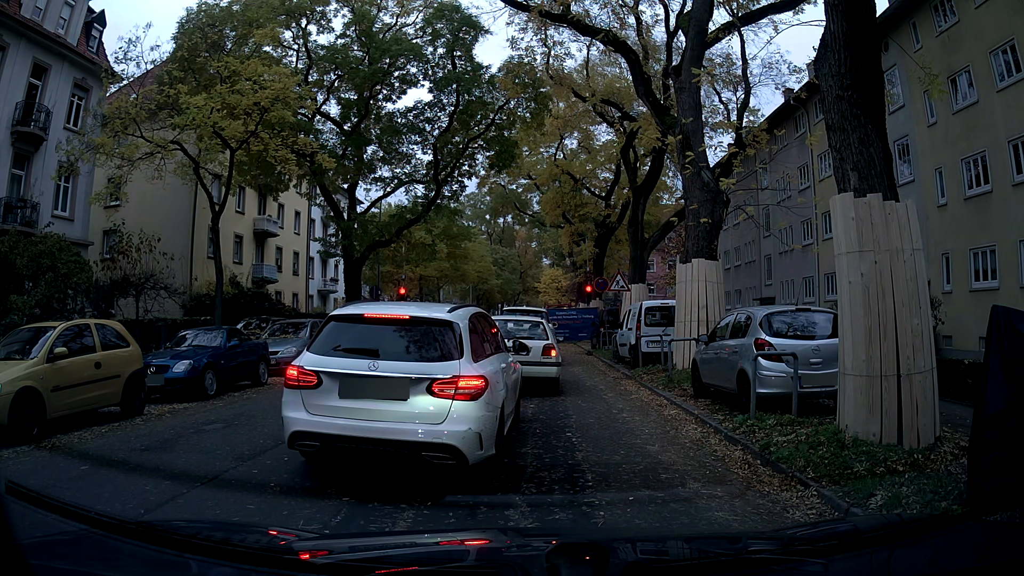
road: tertiary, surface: asphalt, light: Day
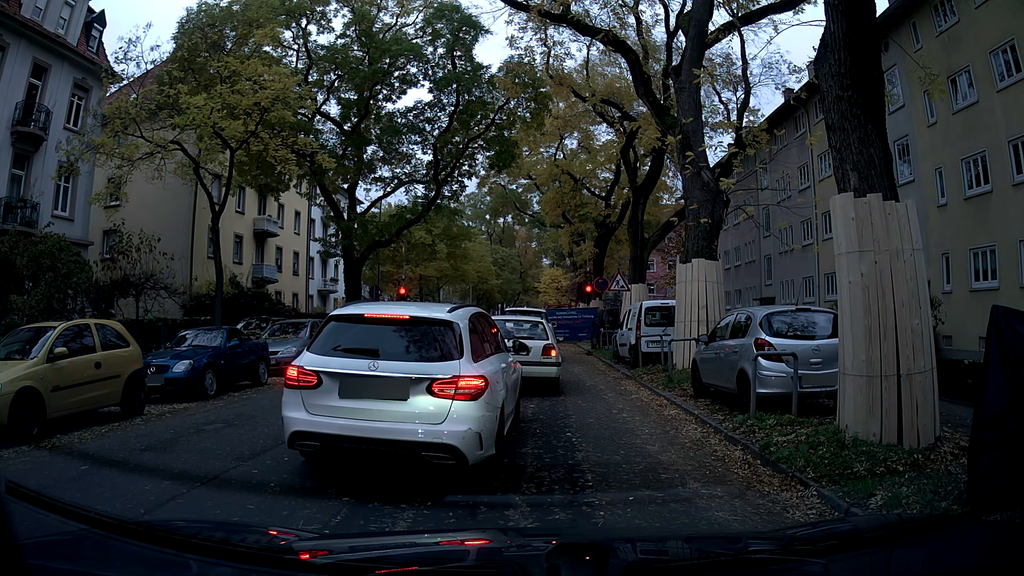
(0.0, 0.0) m; 0°
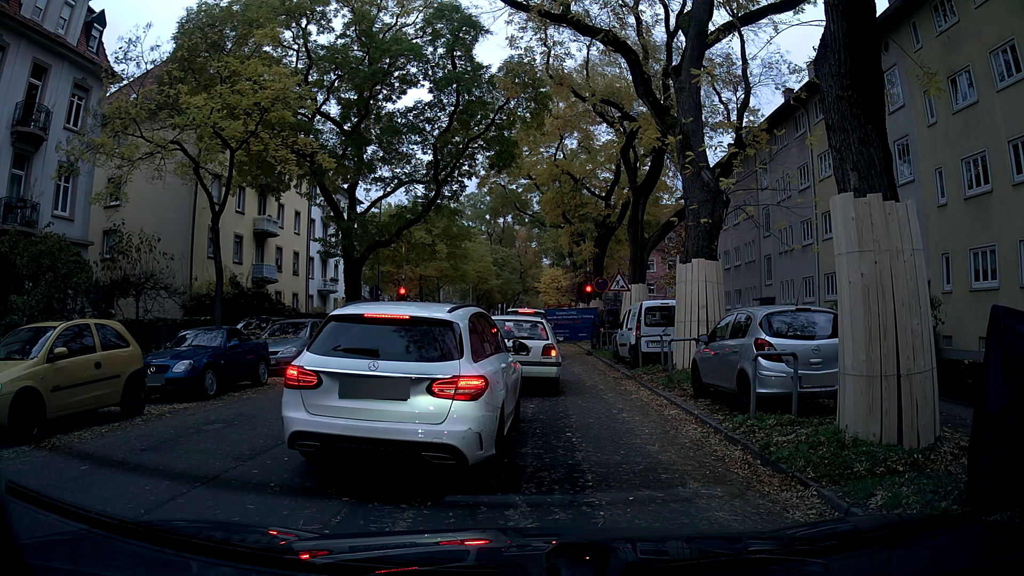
(0.0, 0.0) m; 0°
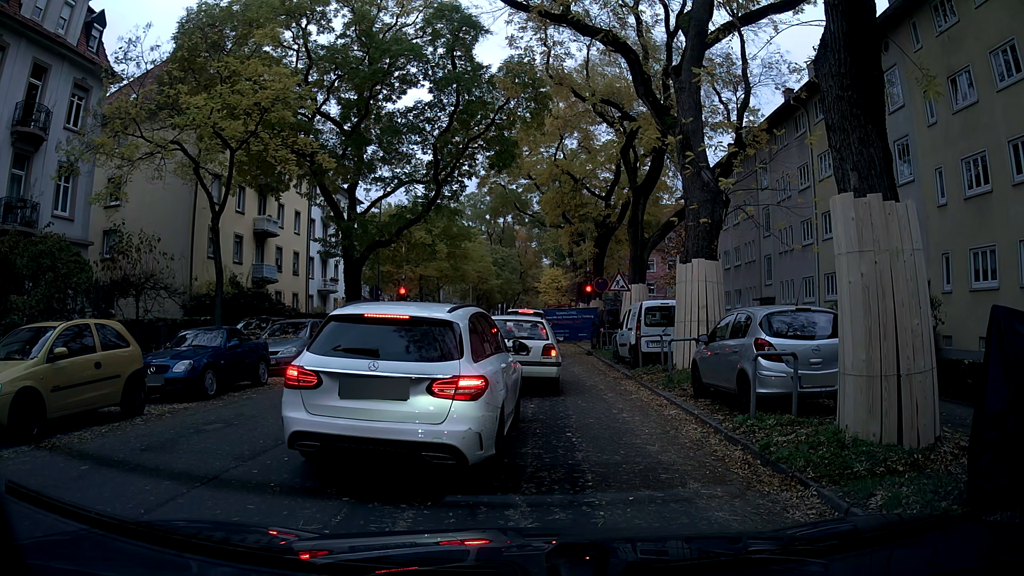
(0.0, 0.0) m; 0°
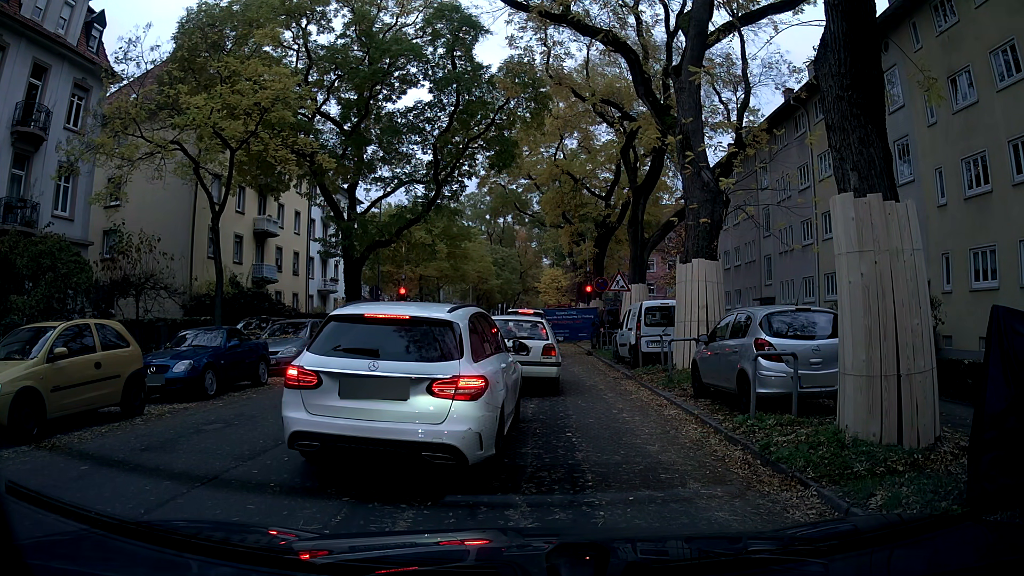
(0.0, 0.0) m; 0°
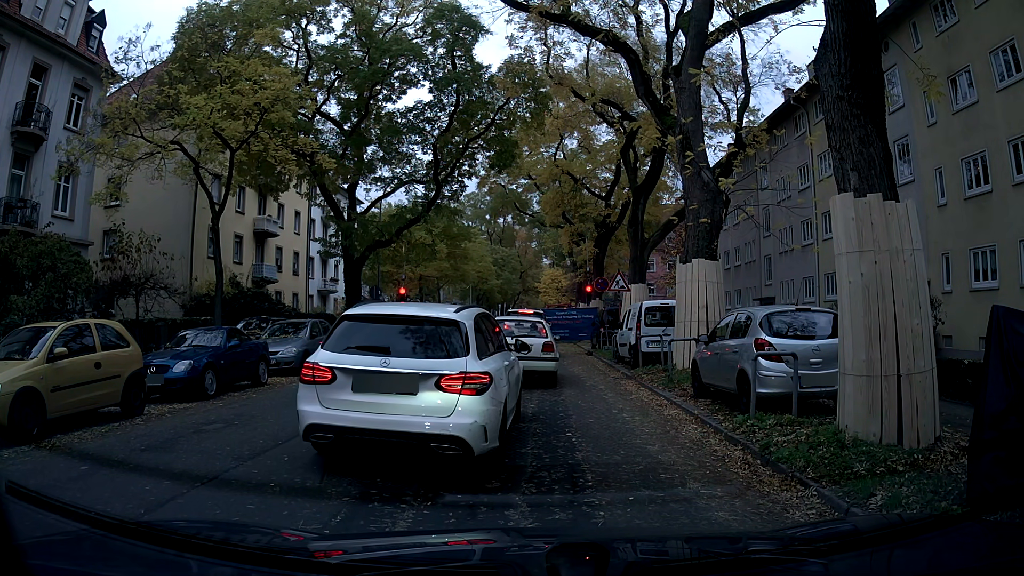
(0.0, 0.0) m; 0°
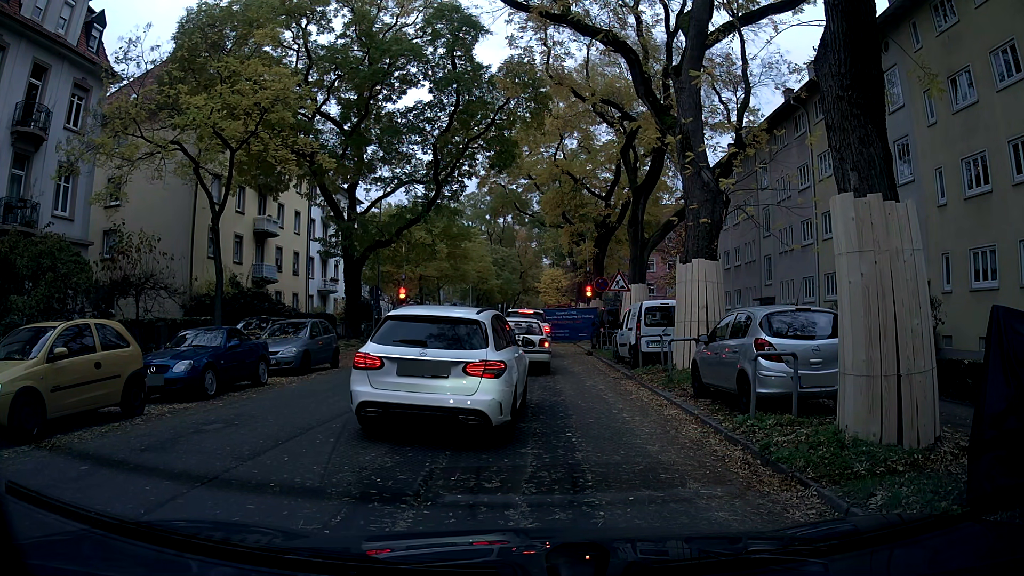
(0.0, 0.0) m; 0°
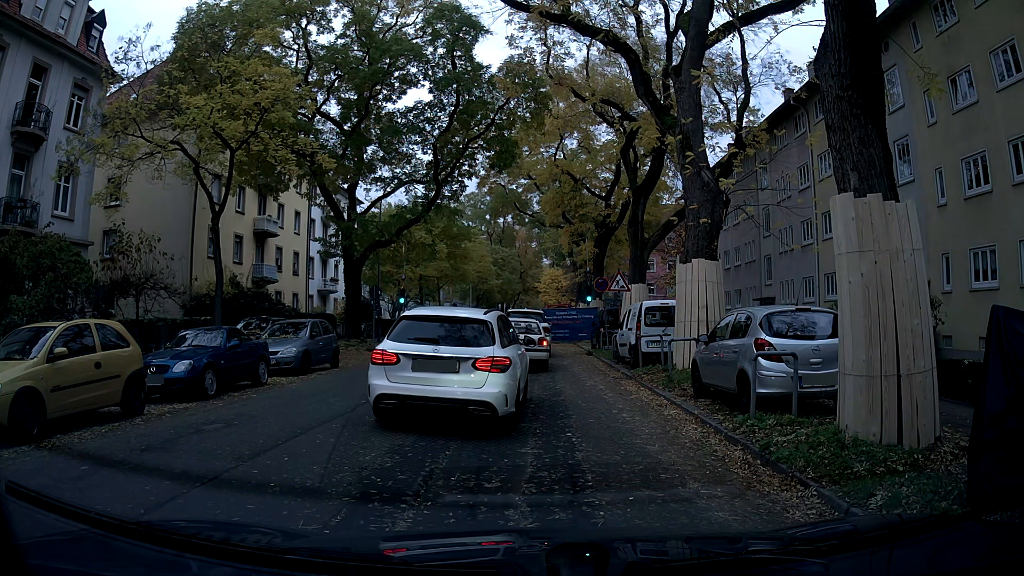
(0.0, 0.0) m; 0°
(0, +10) (0, +20) (-1, +30) (-4, +40) (-4, +50) (-4, +60) (-3, +70) (-3, +80) (-2, +90) (-2, +100) m
